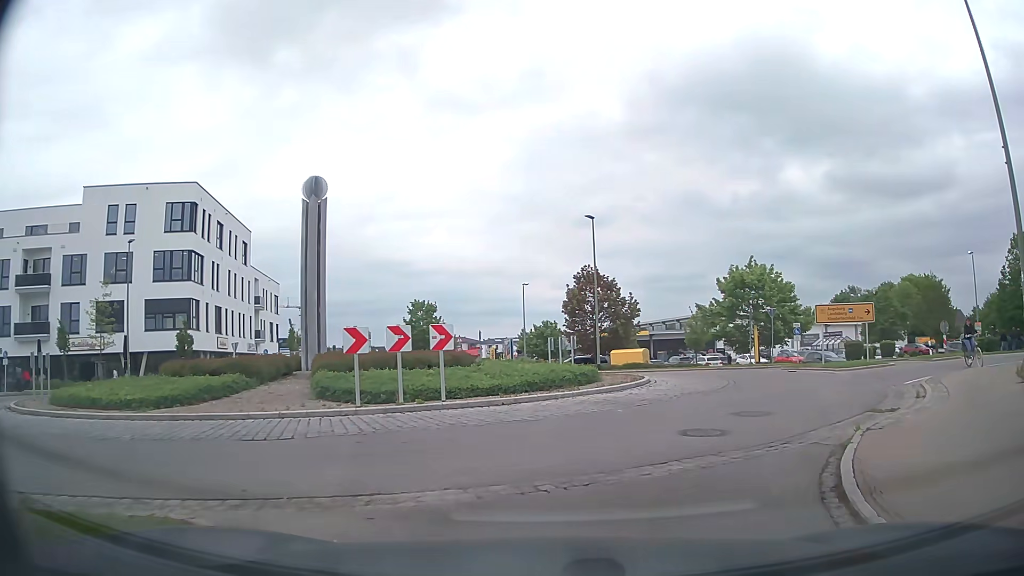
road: residential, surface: asphalt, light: Day
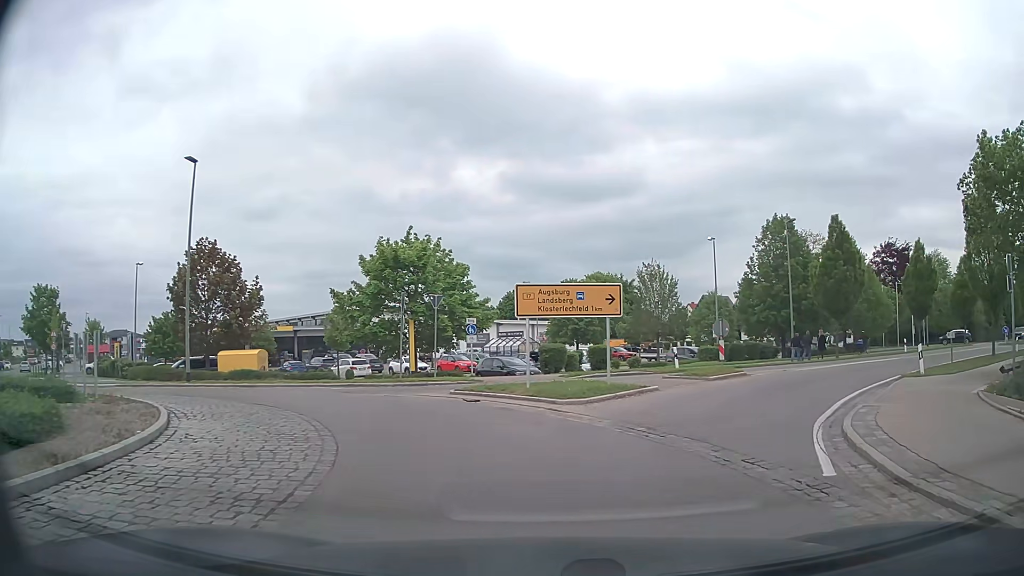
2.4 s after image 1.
(+3.1, +11.7) m; +29°
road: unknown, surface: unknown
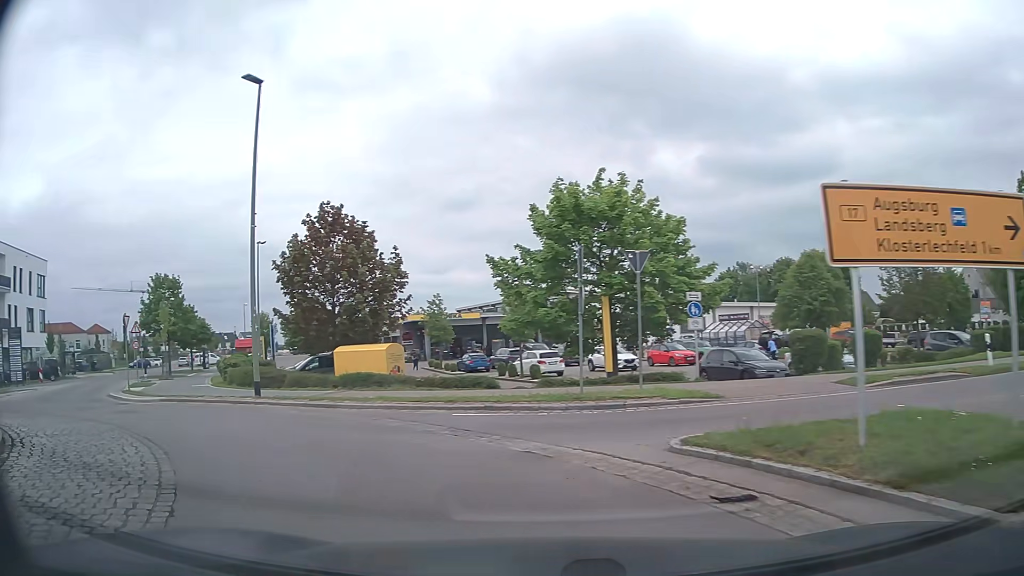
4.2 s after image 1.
(-1.0, +9.8) m; -20°
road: tertiary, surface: asphalt
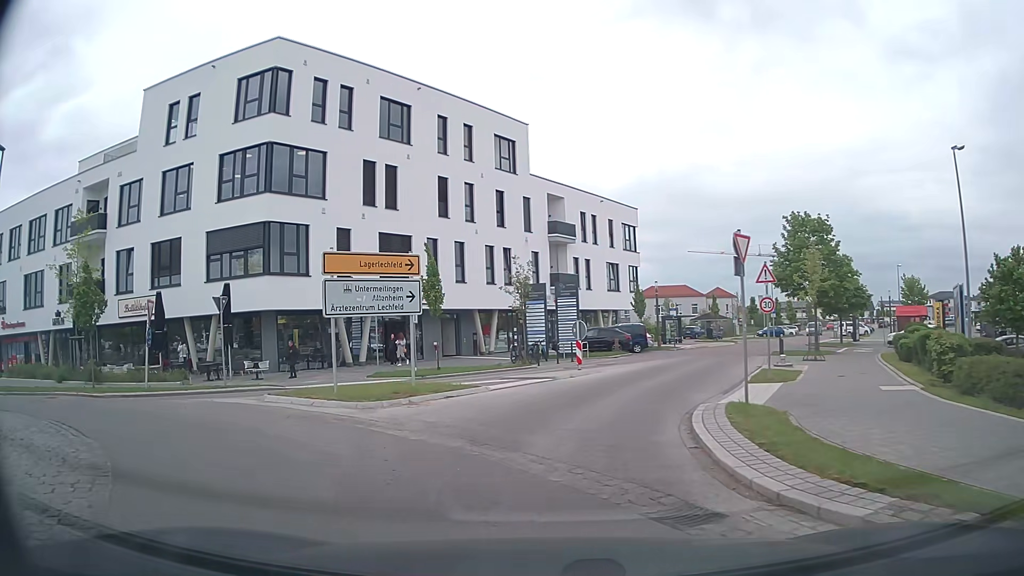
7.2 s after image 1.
(-7.2, +13.3) m; -53°
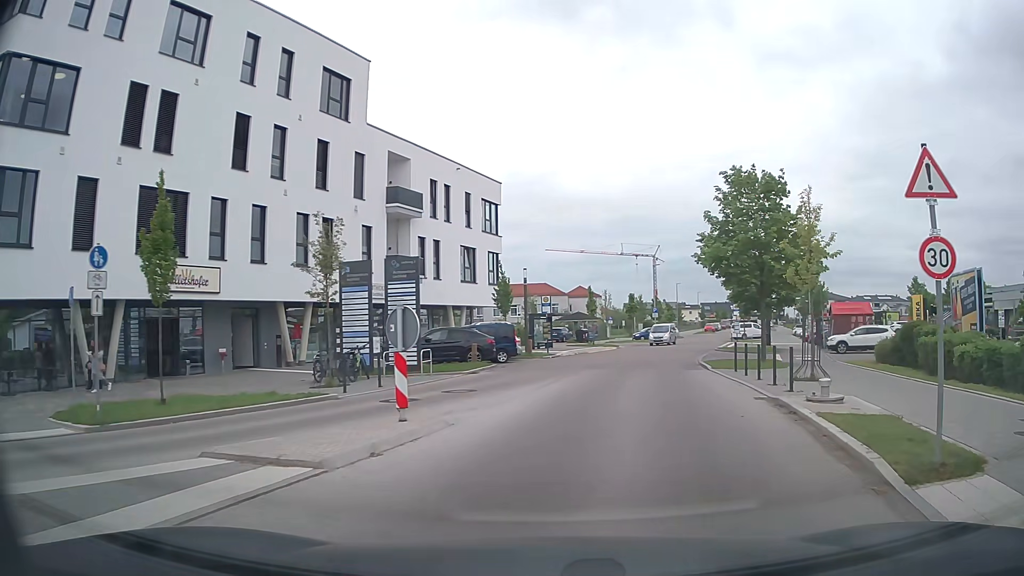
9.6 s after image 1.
(+0.6, +12.2) m; +13°
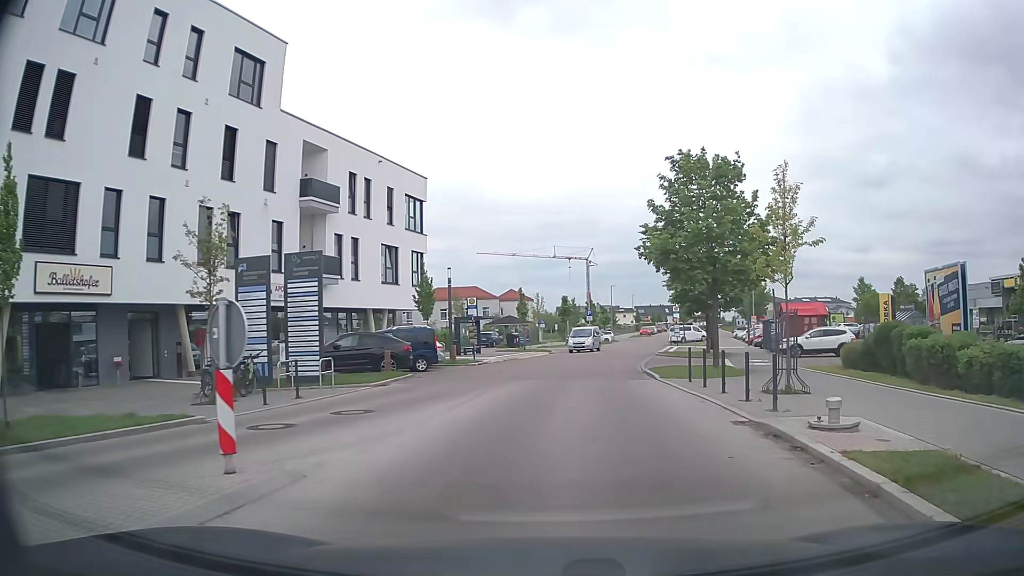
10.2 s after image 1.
(+0.2, +3.2) m; +6°
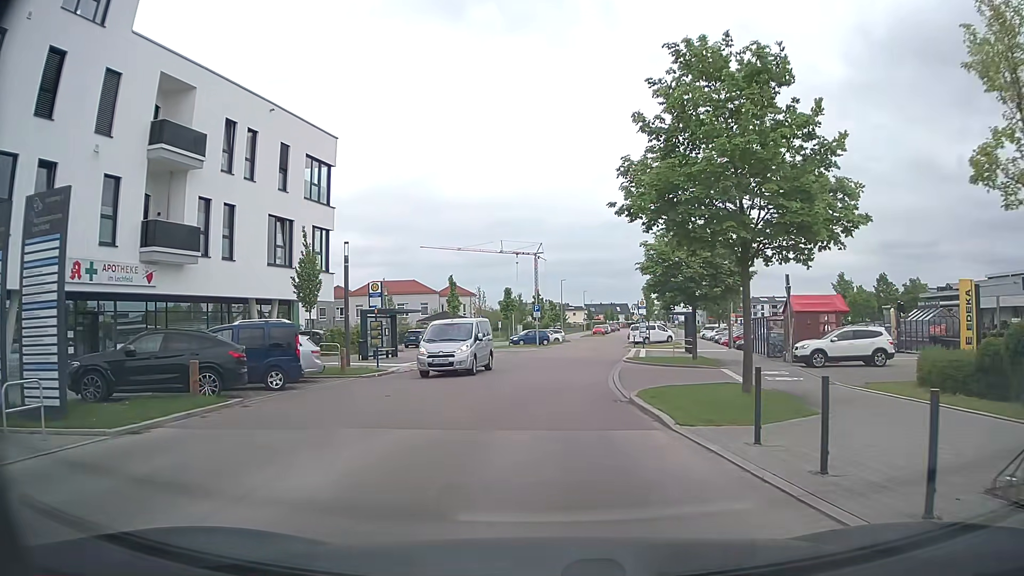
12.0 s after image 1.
(+0.5, +10.2) m; +4°
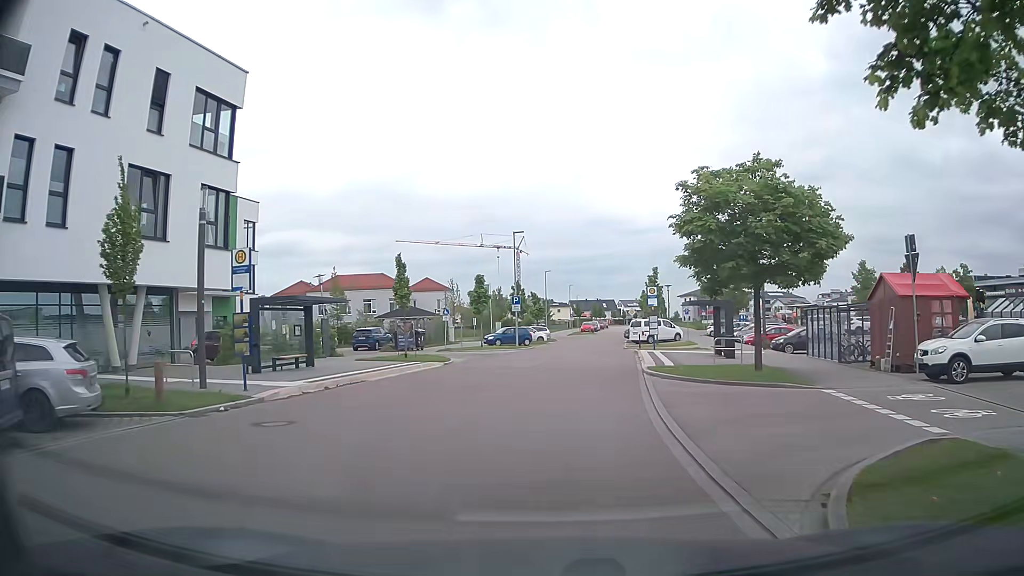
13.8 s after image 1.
(+0.1, +11.3) m; +2°
(0, +10) (+1, +20) (+1, +30) (+2, +40) (+3, +50) (+4, +60) (+6, +70) (+8, +79) (+10, +89) (+12, +99) m
